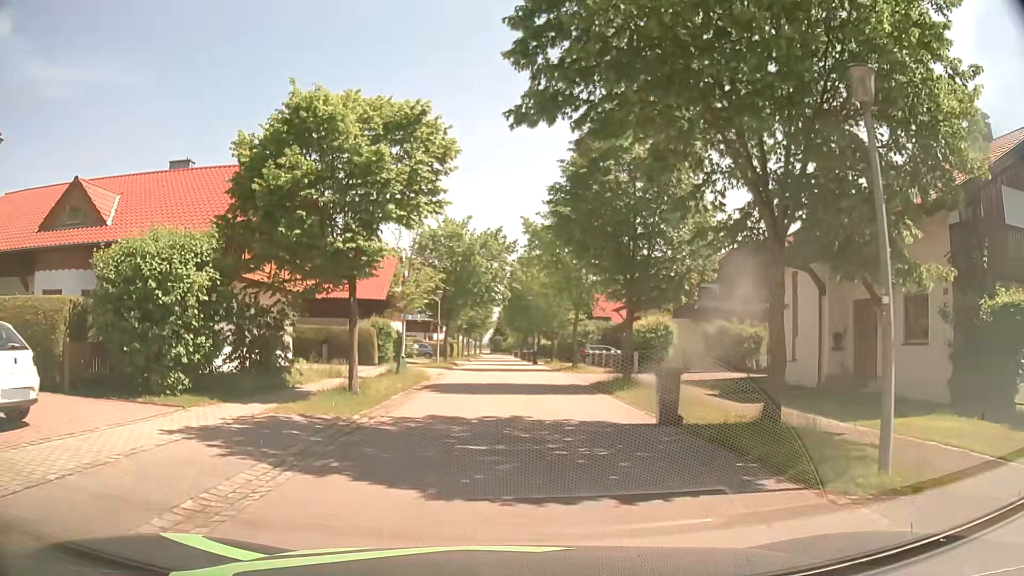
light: Day
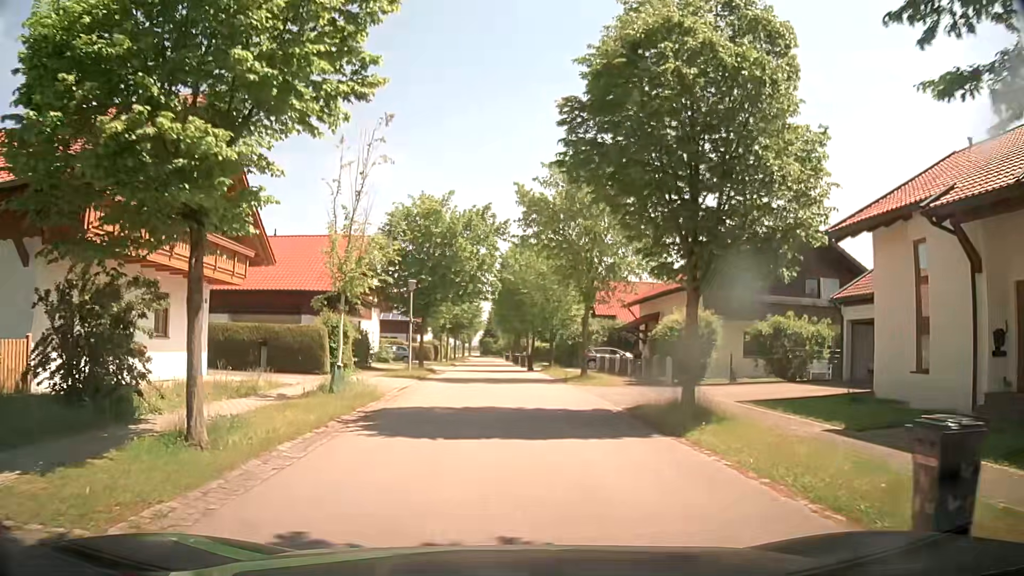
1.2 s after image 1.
(0.0, +7.8) m; 0°
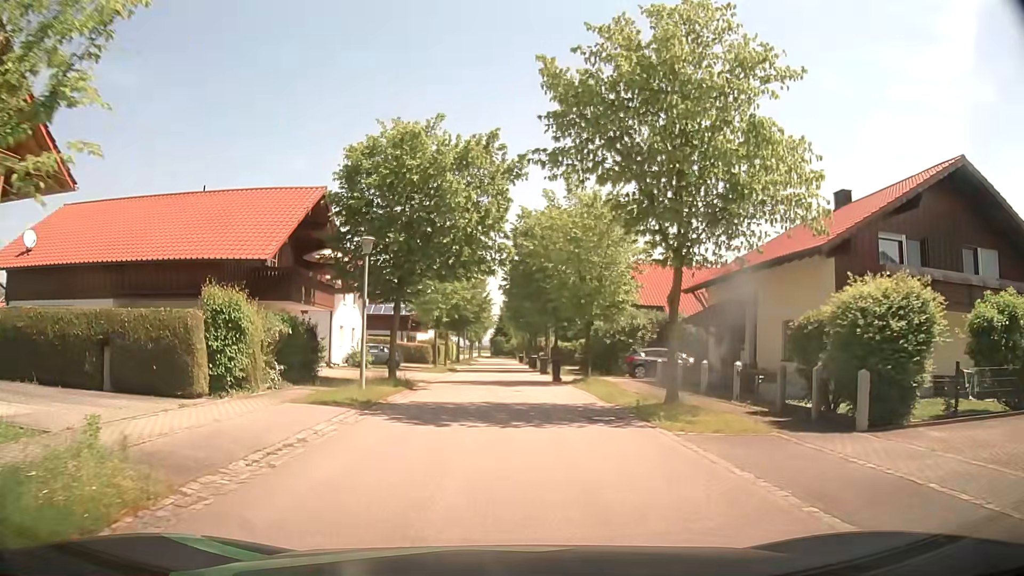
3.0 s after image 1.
(0.0, +12.3) m; -2°
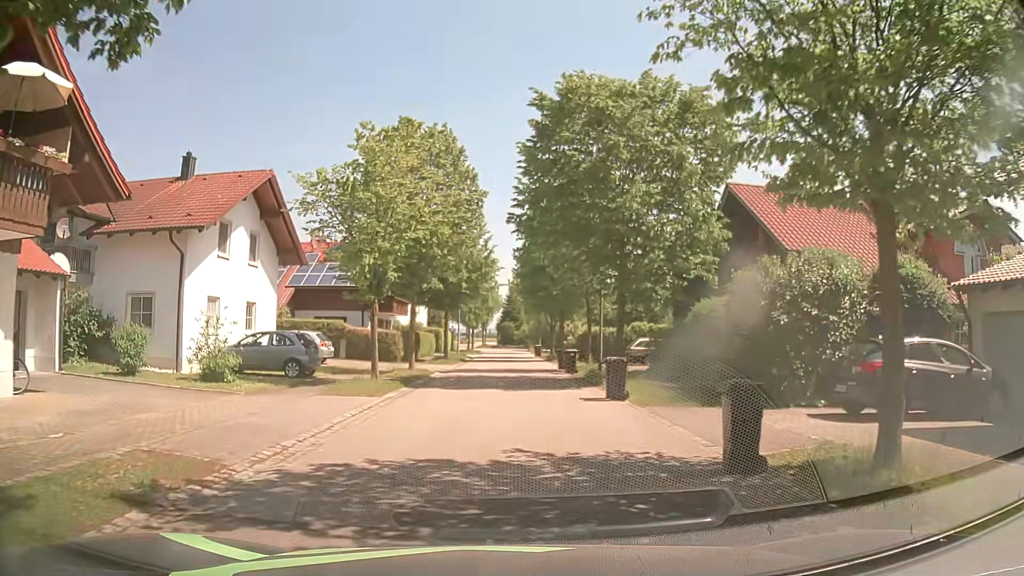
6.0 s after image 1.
(+0.3, +20.9) m; 0°
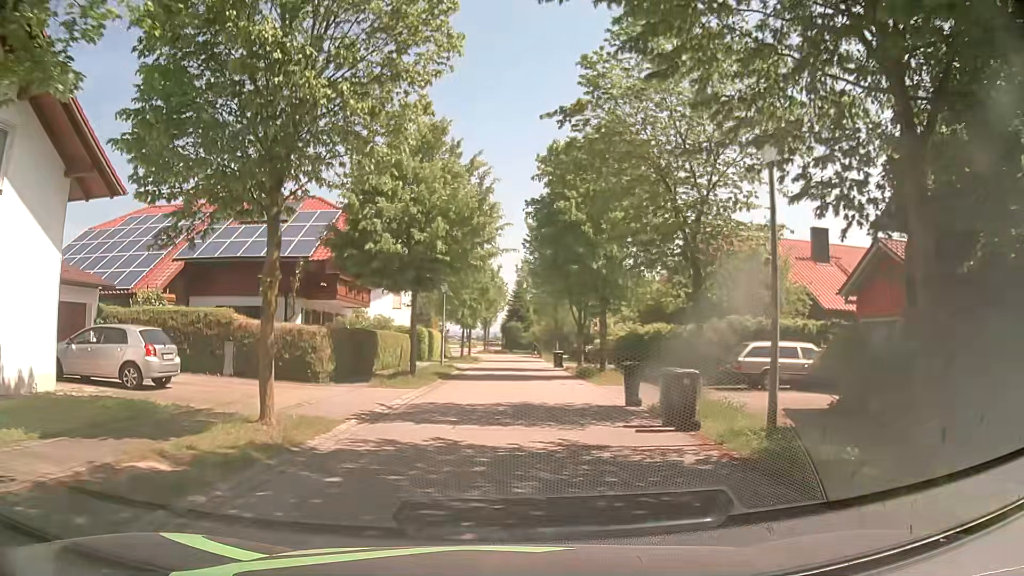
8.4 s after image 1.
(+0.1, +16.2) m; 0°
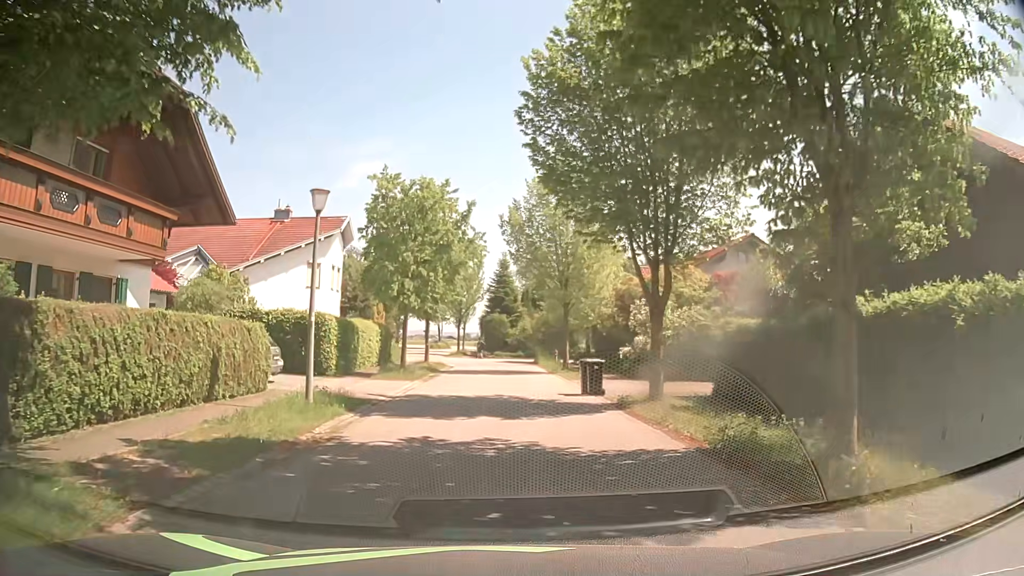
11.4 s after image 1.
(+0.3, +20.5) m; +2°
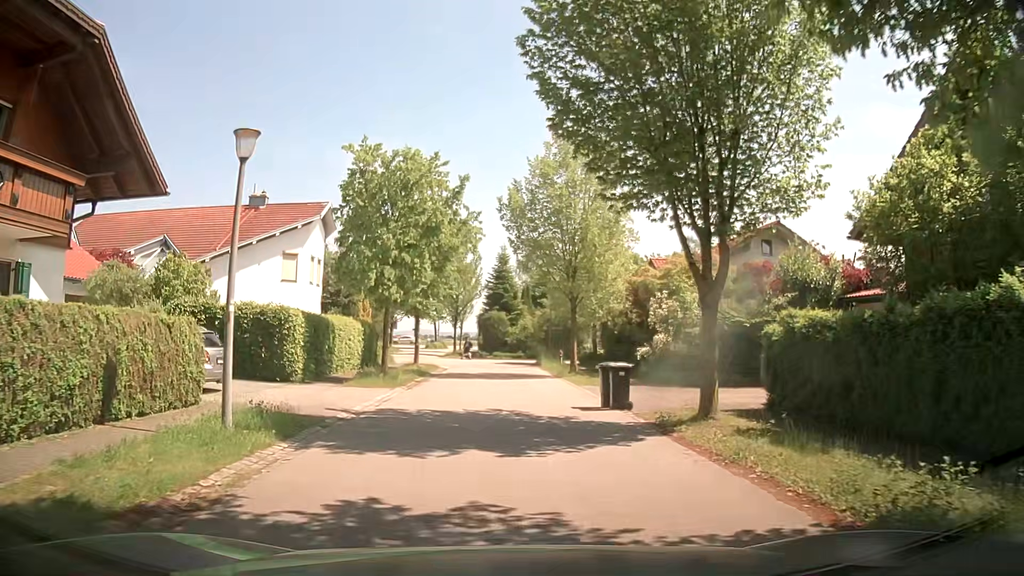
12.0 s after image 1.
(0.0, +3.9) m; -1°
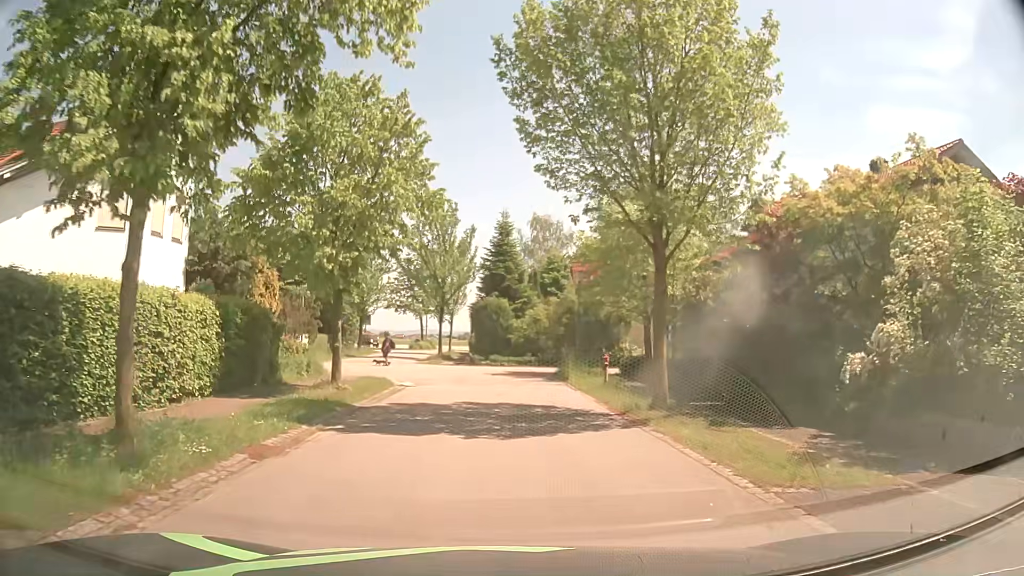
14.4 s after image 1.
(+0.1, +15.7) m; 0°
